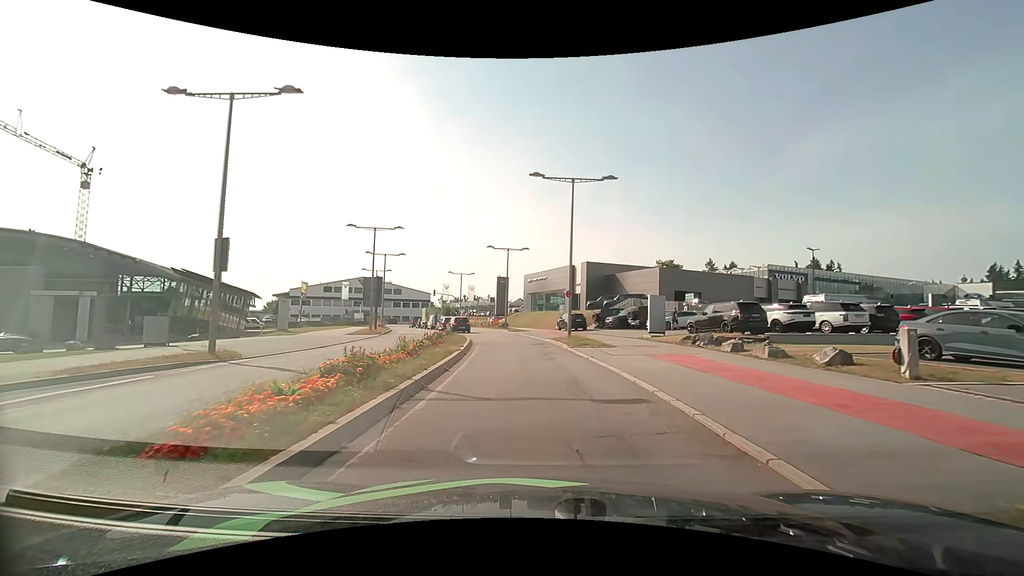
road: secondary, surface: asphalt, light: Day
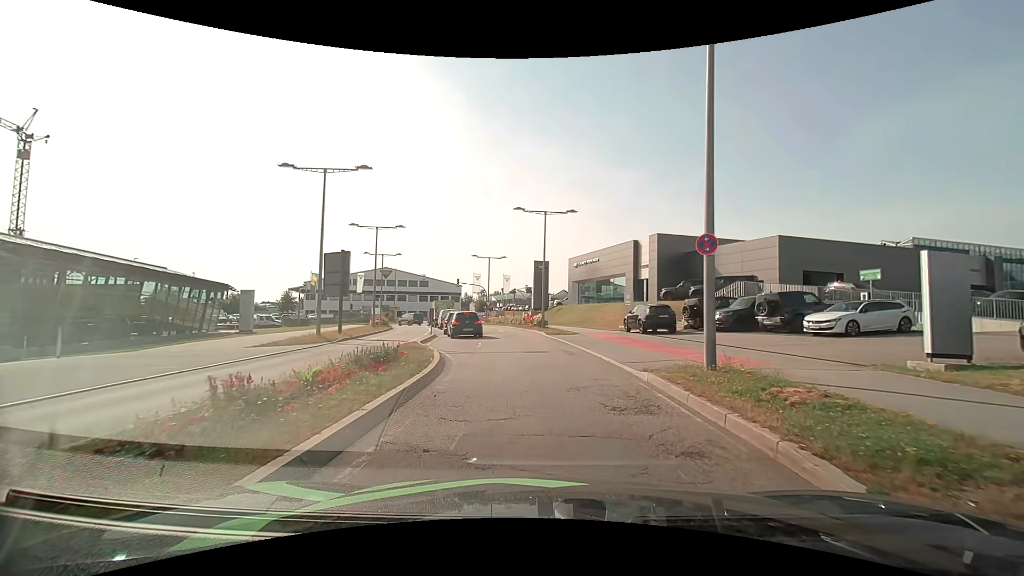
(-0.4, +17.5) m; -5°
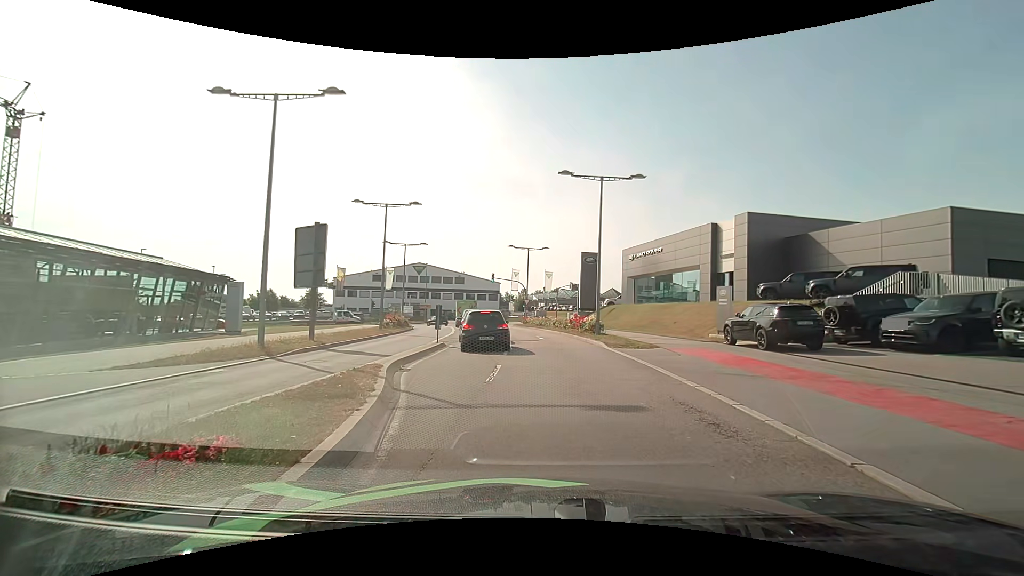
(-0.4, +9.4) m; -4°
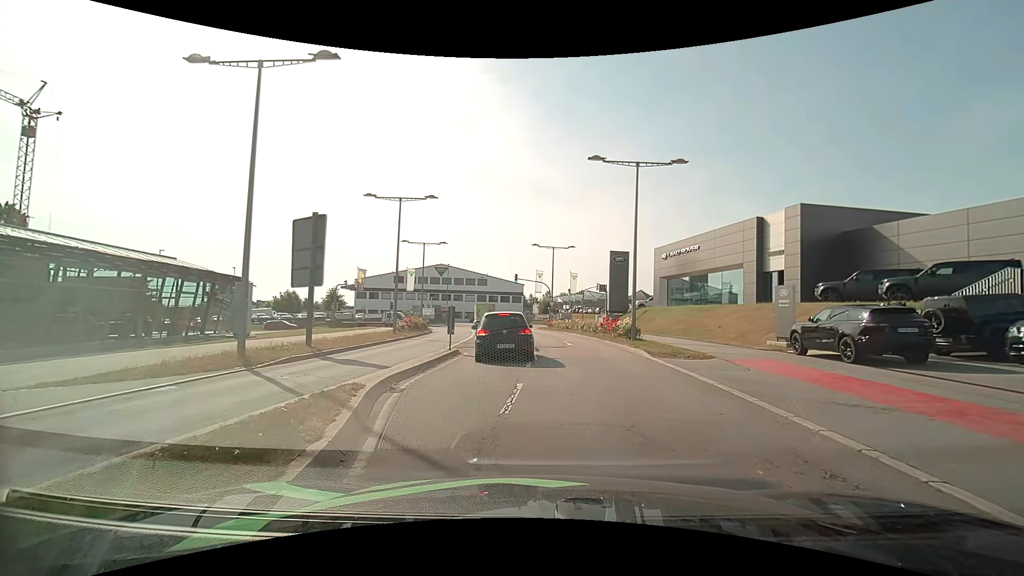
(-0.1, +2.9) m; -3°
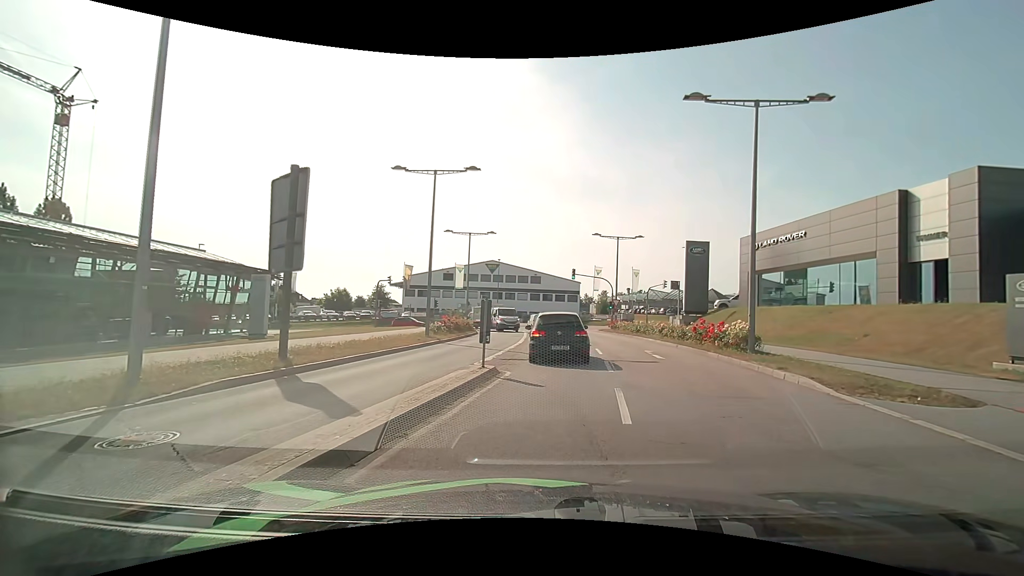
(-0.5, +6.6) m; -6°
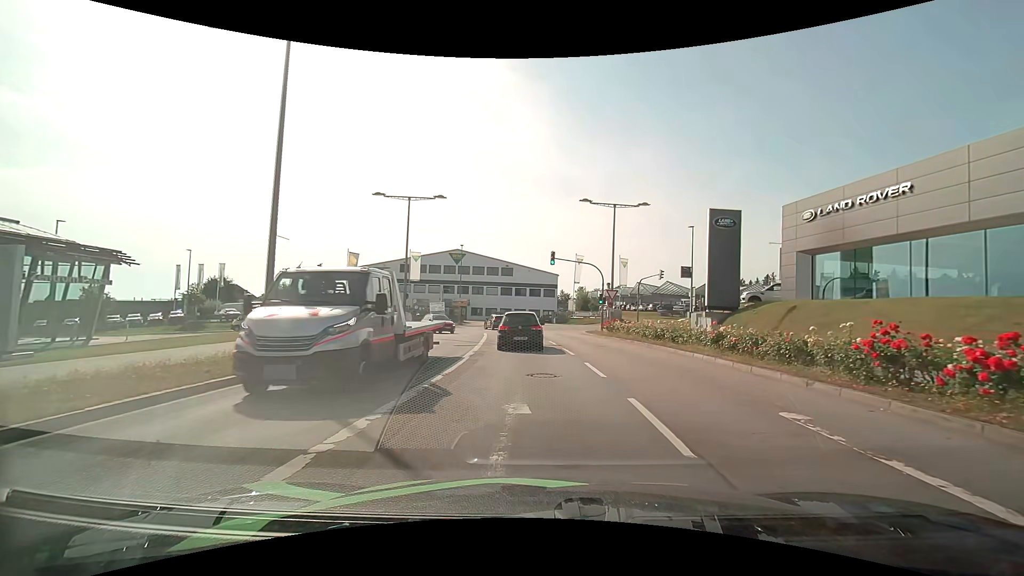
(+0.4, +13.6) m; +2°
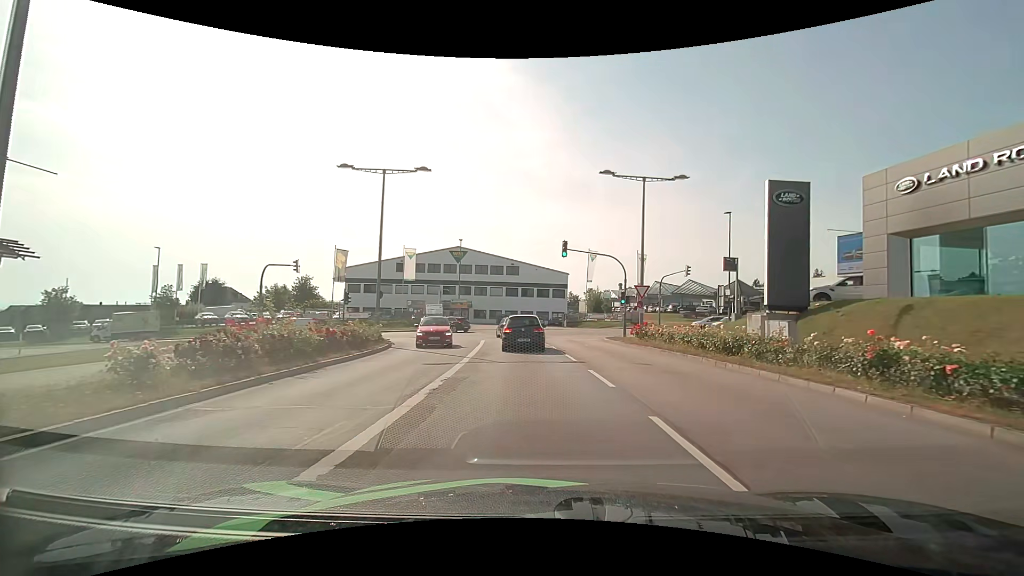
(-0.1, +7.2) m; -1°
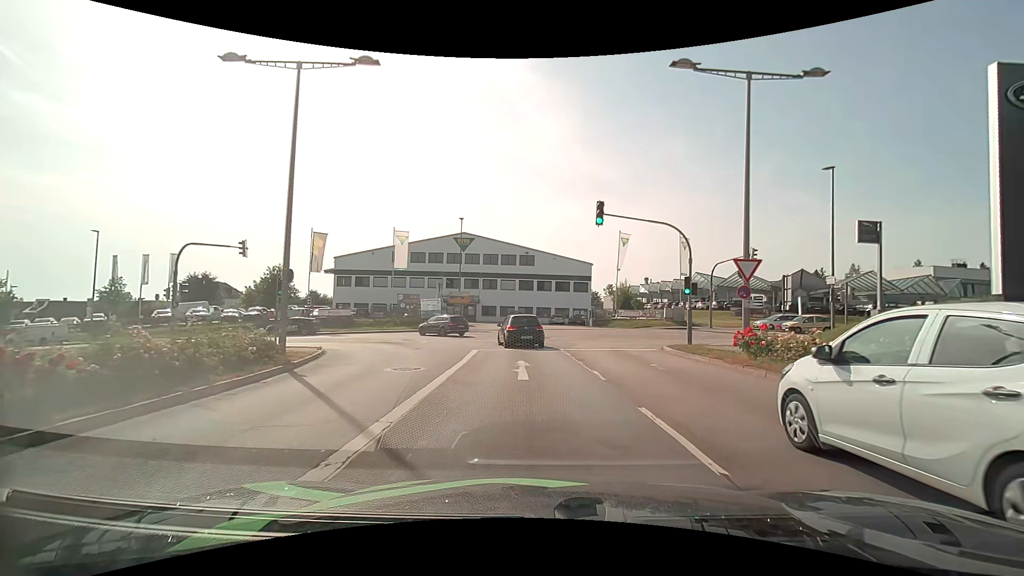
(-0.3, +11.3) m; -2°
(0, +10) (-1, +20) (-3, +30) (-8, +38) (-17, +42) (-27, +43) (-37, +43) (-47, +42) (-57, +41) (-67, +41) m
